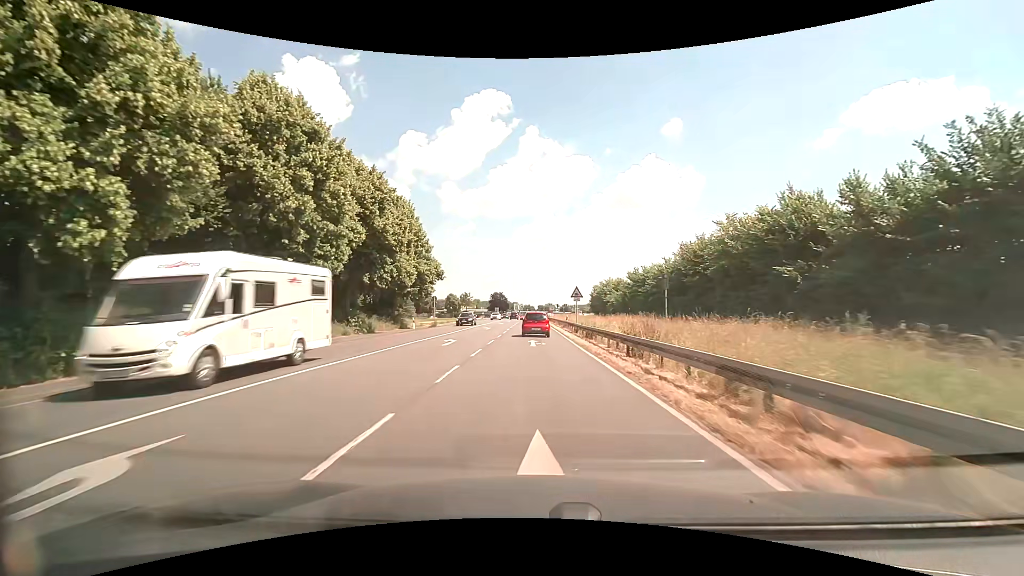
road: primary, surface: asphalt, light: Day
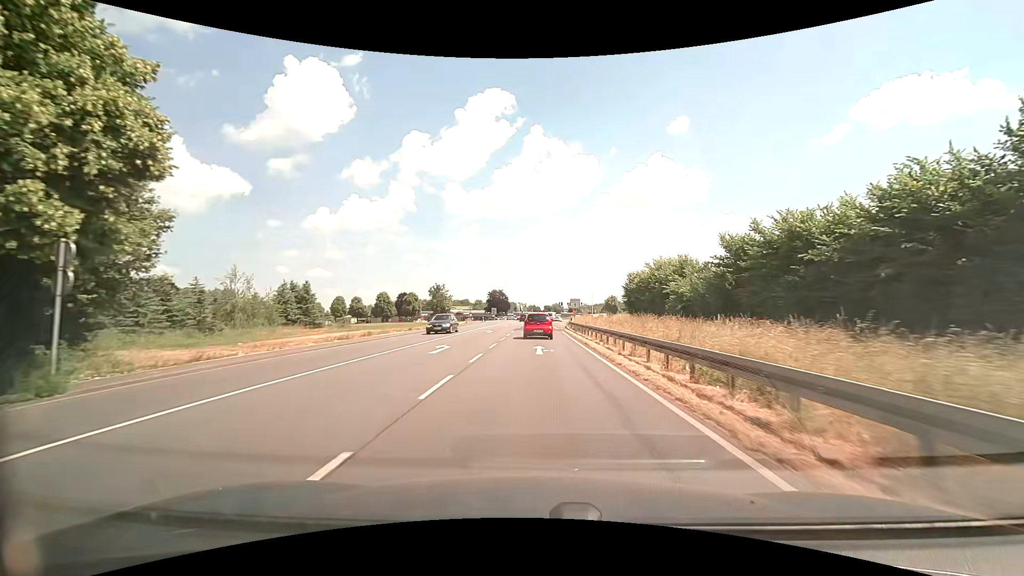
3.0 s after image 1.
(-0.5, +43.9) m; -1°
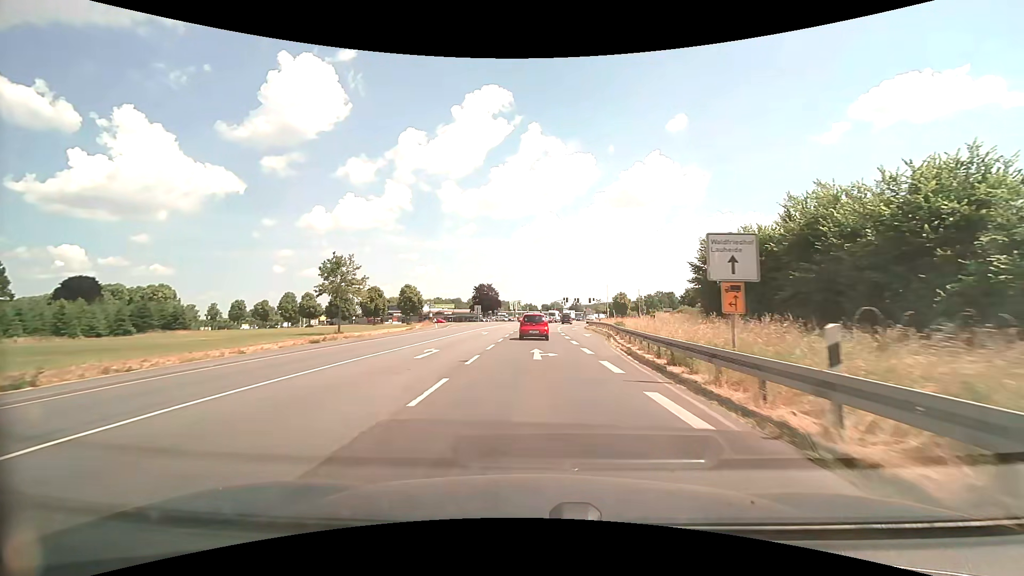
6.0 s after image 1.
(+0.1, +42.7) m; 0°
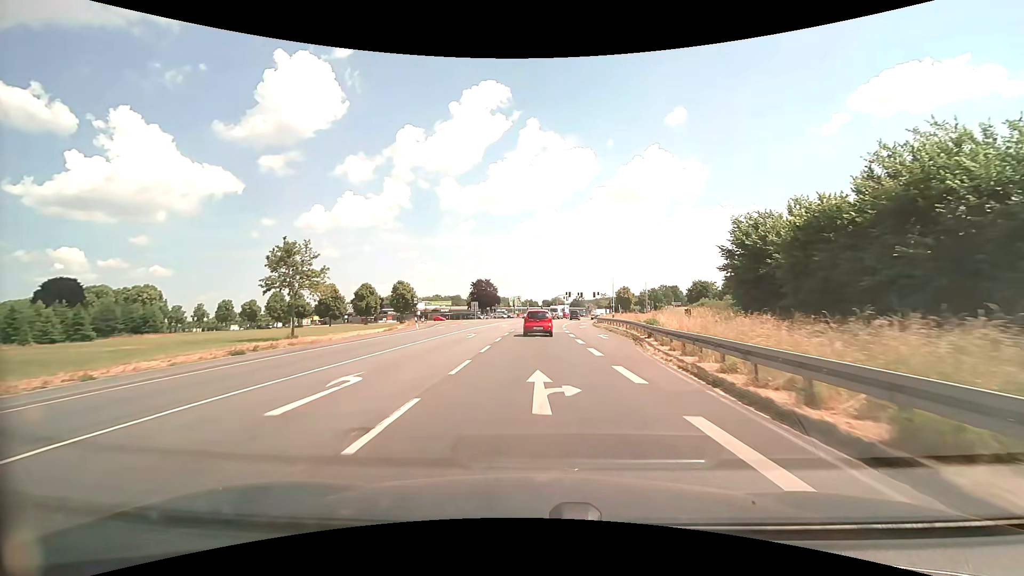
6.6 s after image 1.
(0.0, +8.5) m; 0°
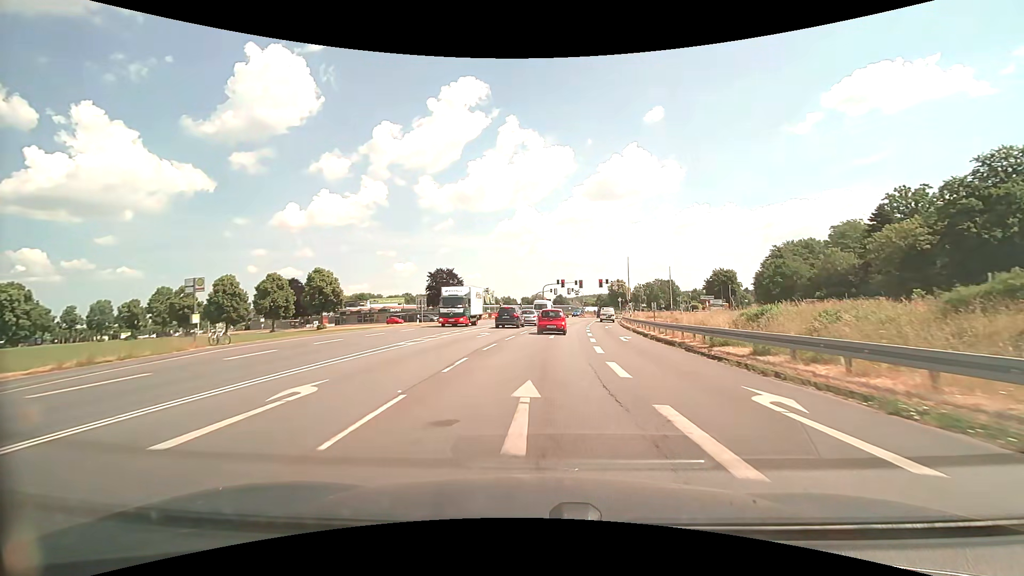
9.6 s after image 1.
(+0.5, +41.7) m; +2°
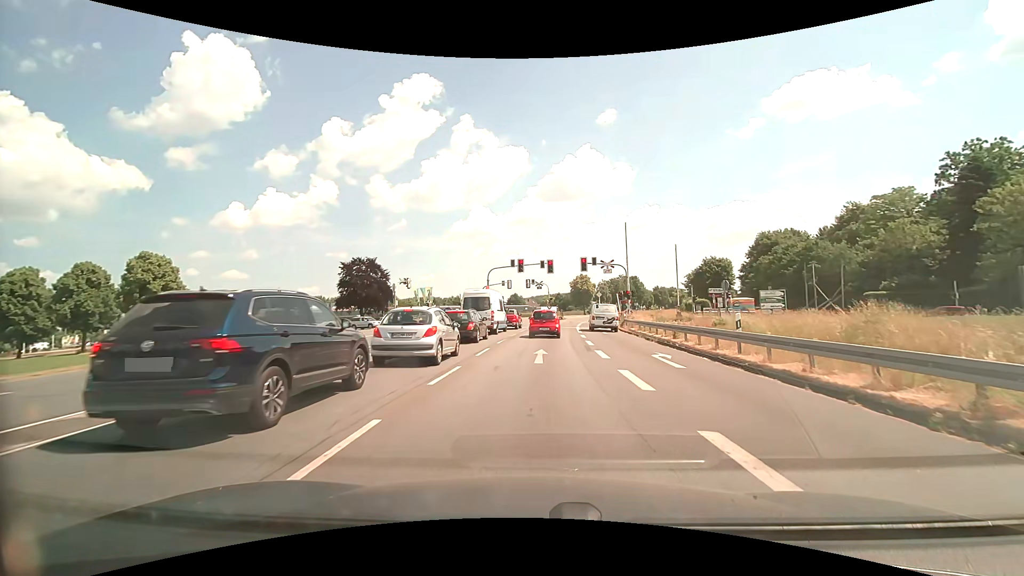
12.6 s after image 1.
(+1.1, +31.0) m; +5°
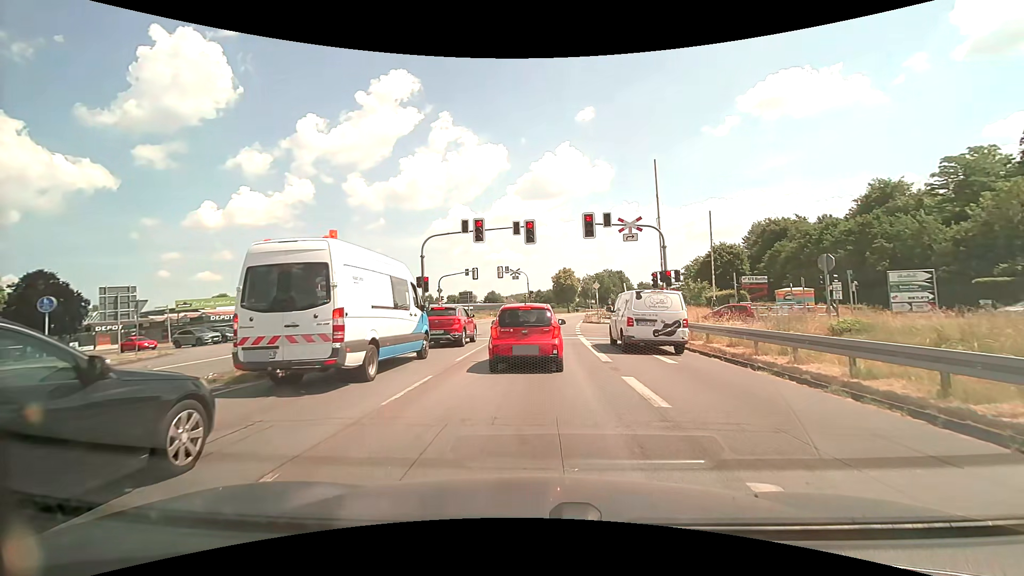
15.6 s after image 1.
(+0.5, +19.5) m; +3°
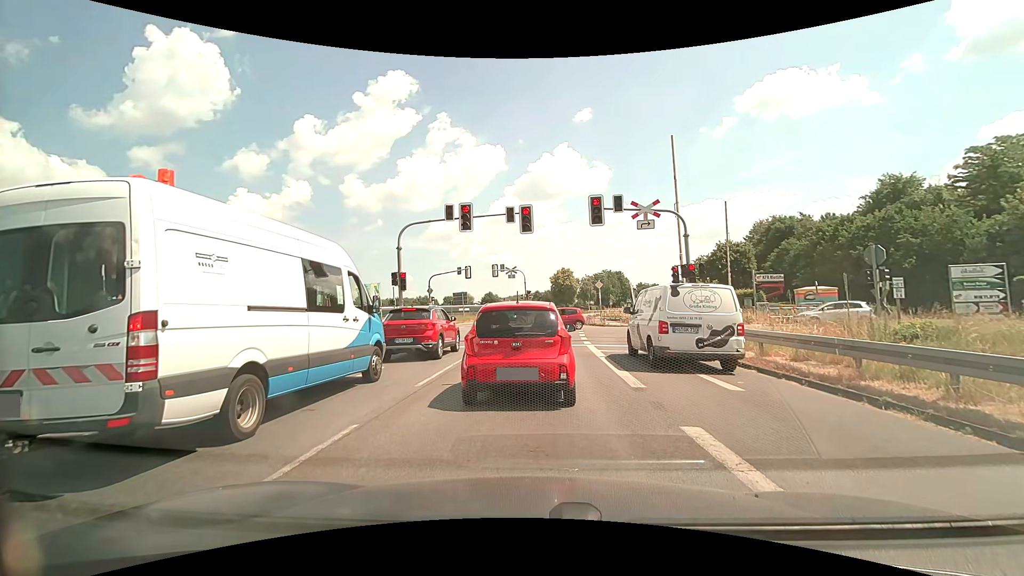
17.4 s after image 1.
(0.0, +3.9) m; 0°
